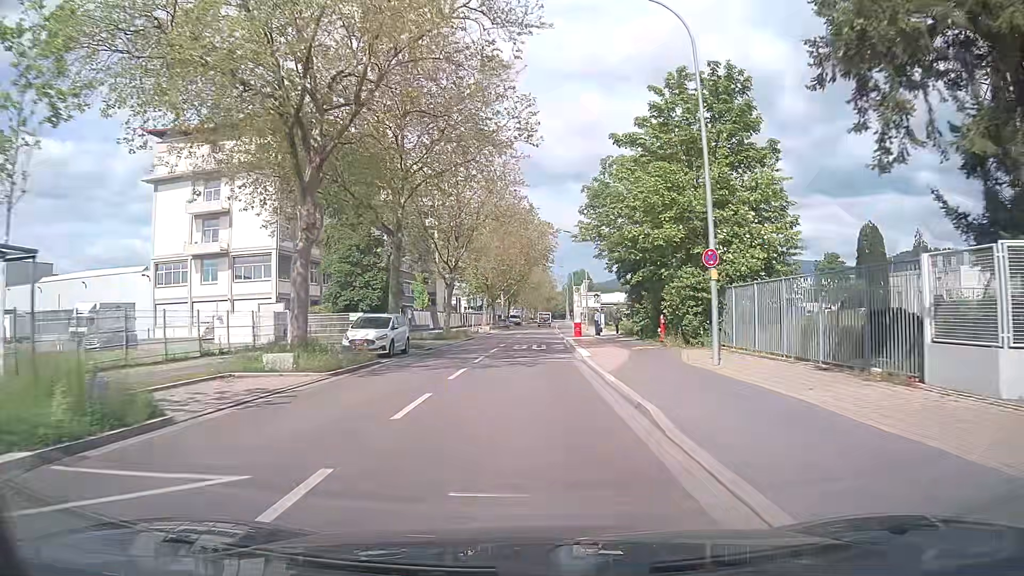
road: unclassified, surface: asphalt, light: Day
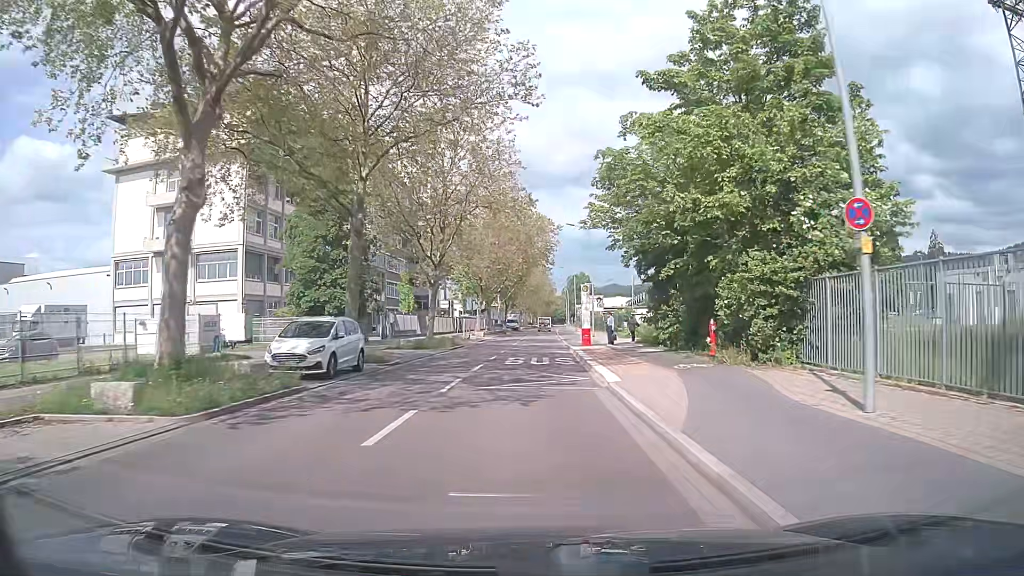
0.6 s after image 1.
(0.0, +7.6) m; 0°
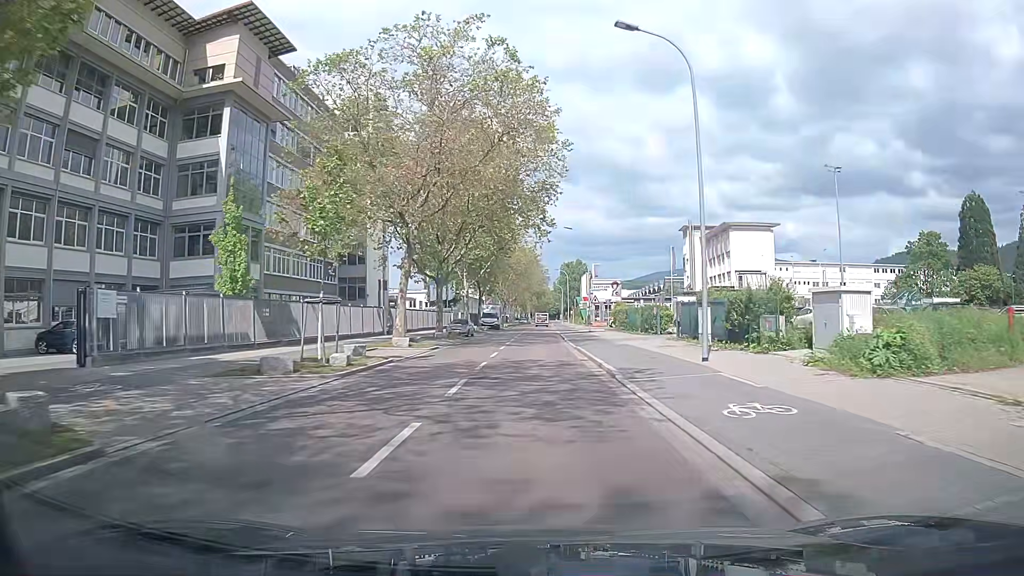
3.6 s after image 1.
(+0.2, +37.7) m; +1°
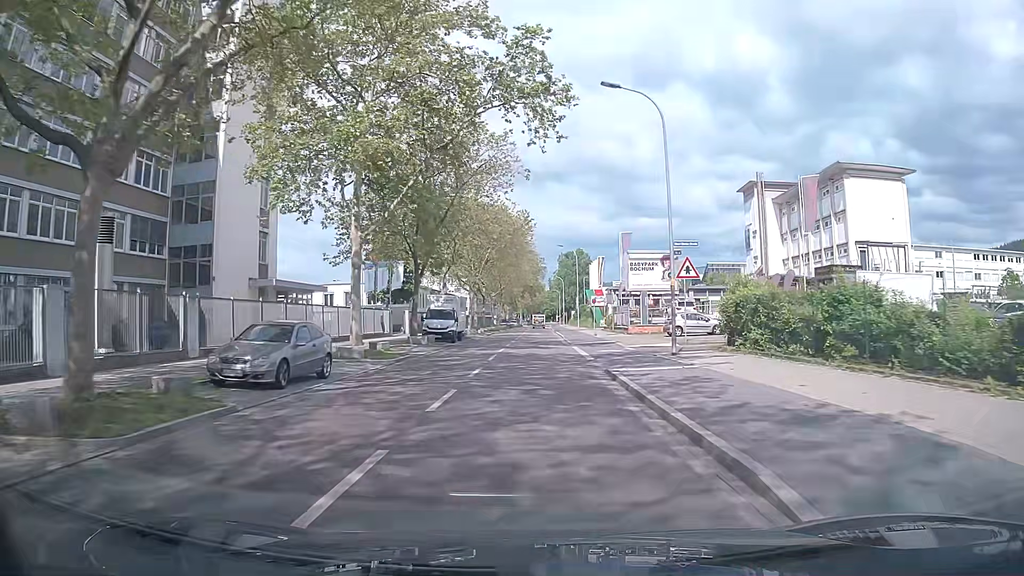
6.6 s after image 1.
(+0.3, +37.9) m; +1°
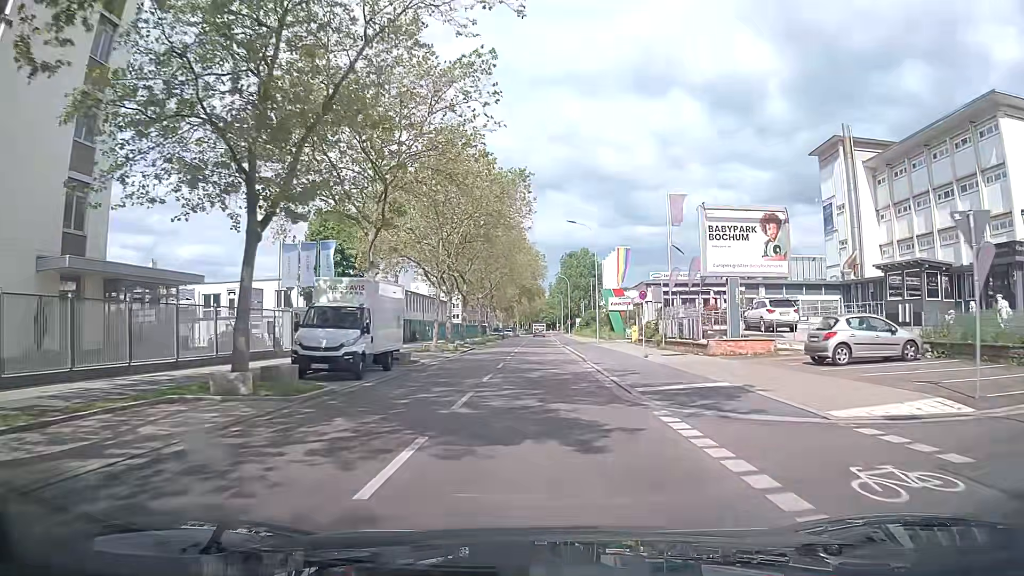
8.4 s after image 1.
(0.0, +22.7) m; 0°
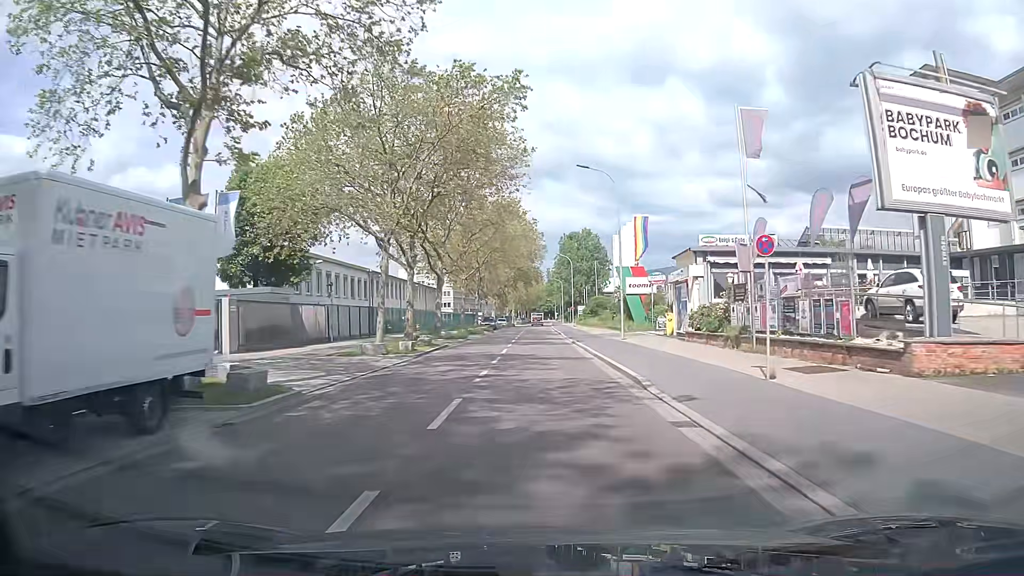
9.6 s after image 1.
(+0.1, +15.0) m; 0°
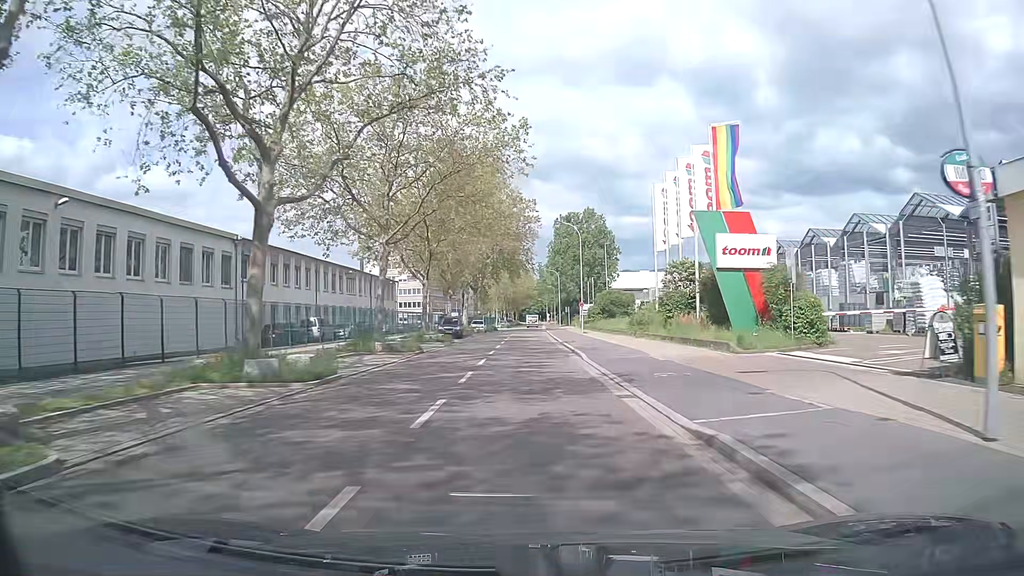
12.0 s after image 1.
(+0.2, +29.9) m; +1°
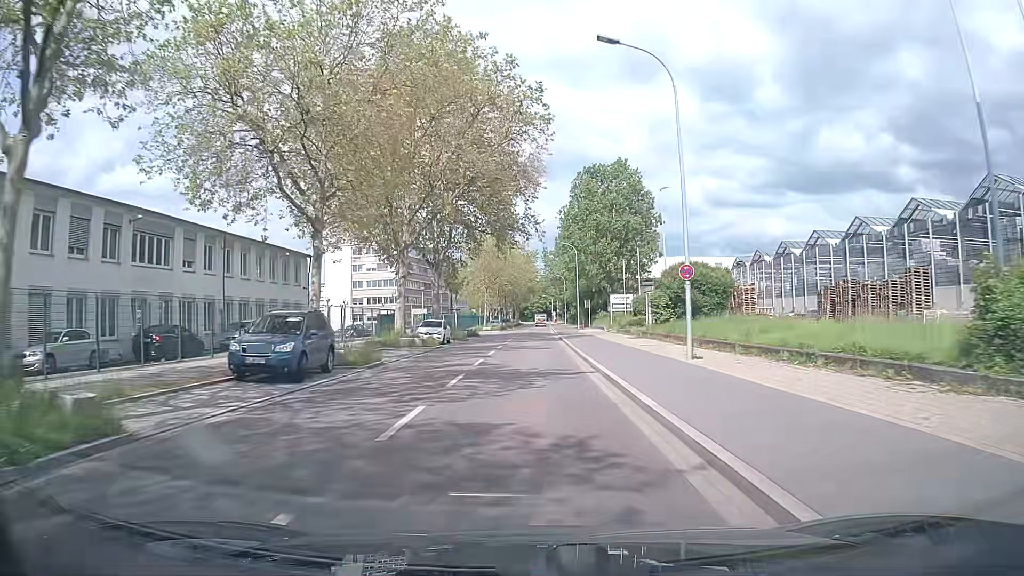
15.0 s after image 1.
(-0.2, +37.0) m; -1°
(0, +10) (0, +20) (0, +30) (0, +40) (0, +50) (0, +60) (+1, +70) (+1, +80) (+1, +90) (+1, +100) m
